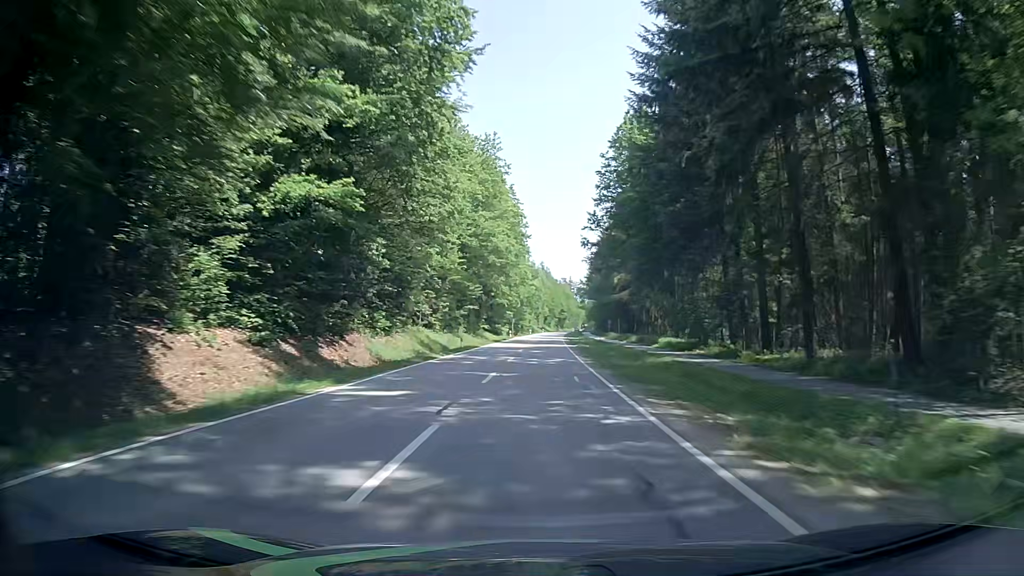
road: tertiary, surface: asphalt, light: Day
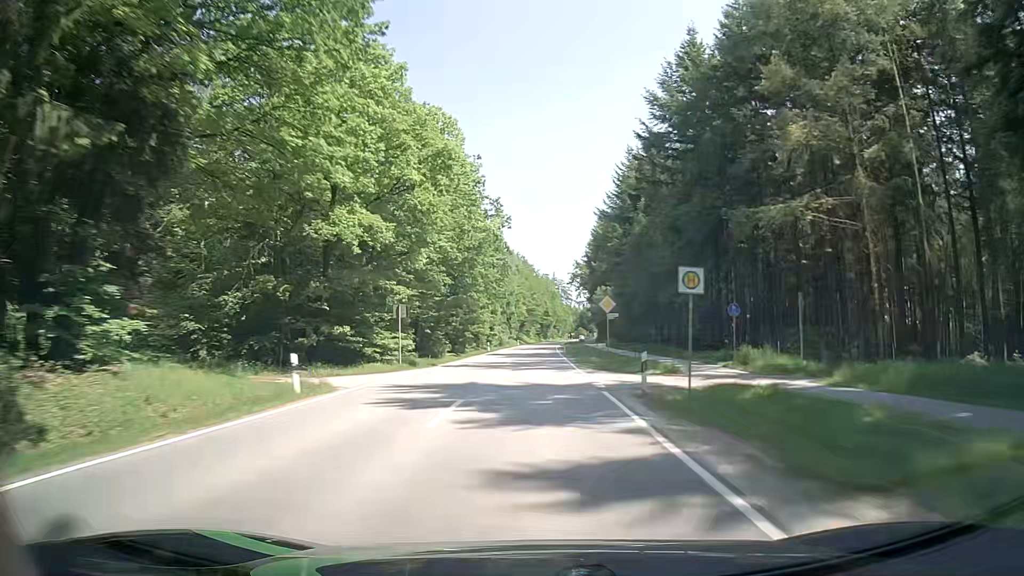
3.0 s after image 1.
(+1.3, +79.0) m; +2°
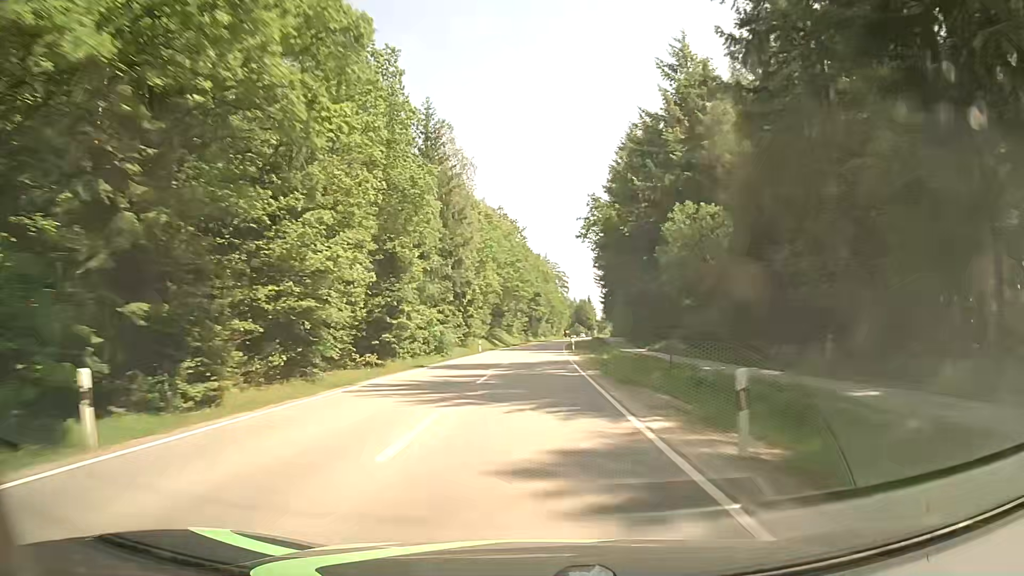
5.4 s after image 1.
(+0.7, +63.3) m; +1°
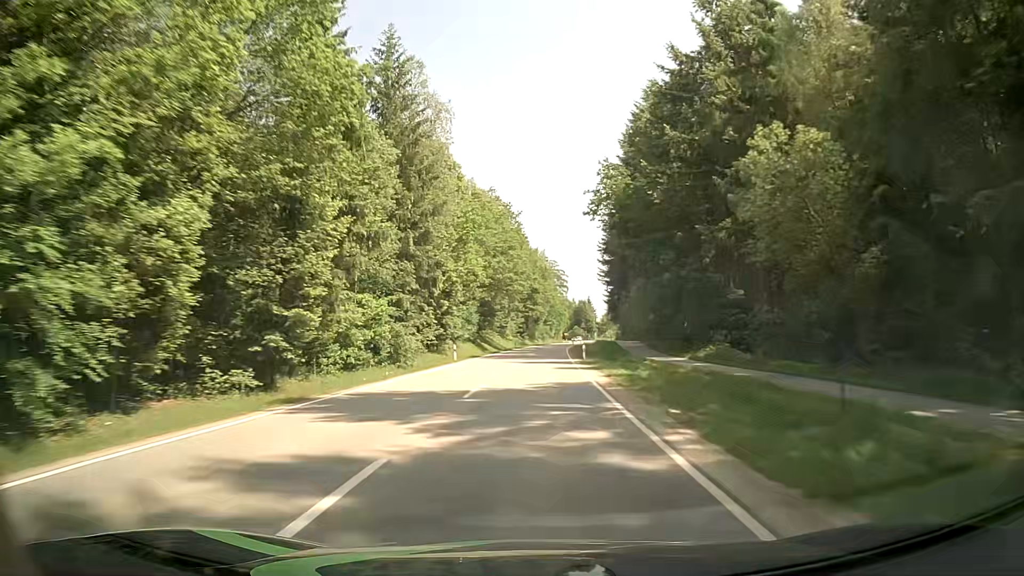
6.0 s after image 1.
(0.0, +15.8) m; 0°
(0, +10) (0, +20) (0, +30) (0, +40) (+1, +50) (+1, +60) (+2, +70) (+2, +80) (+3, +90) (+3, +100) m
